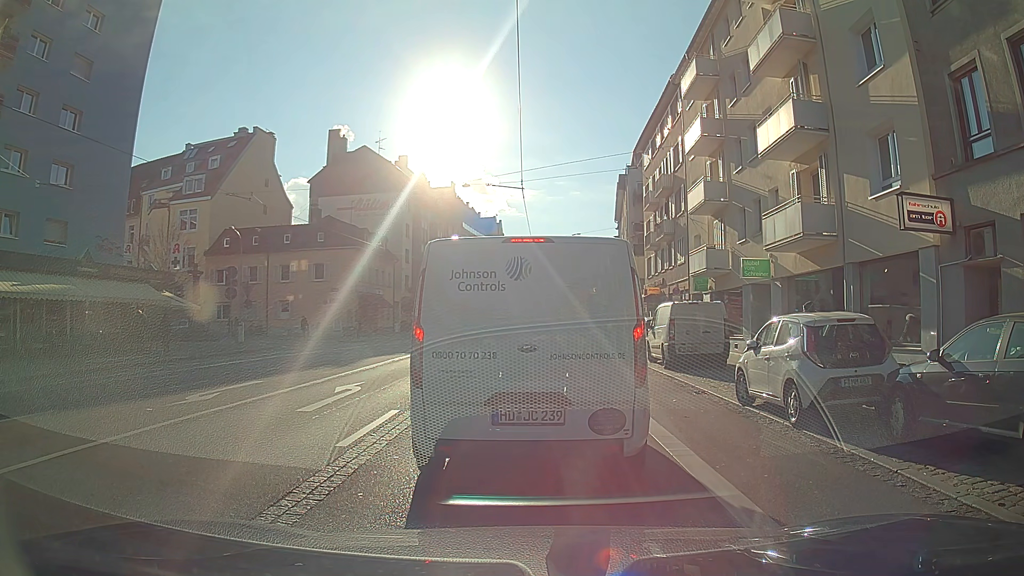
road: primary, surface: asphalt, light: Day
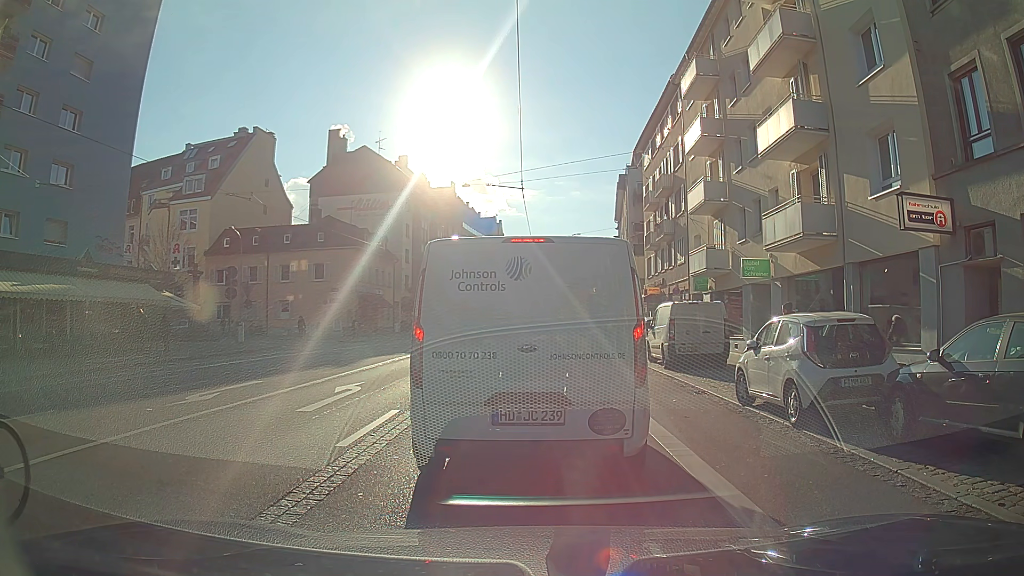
(0.0, 0.0) m; 0°
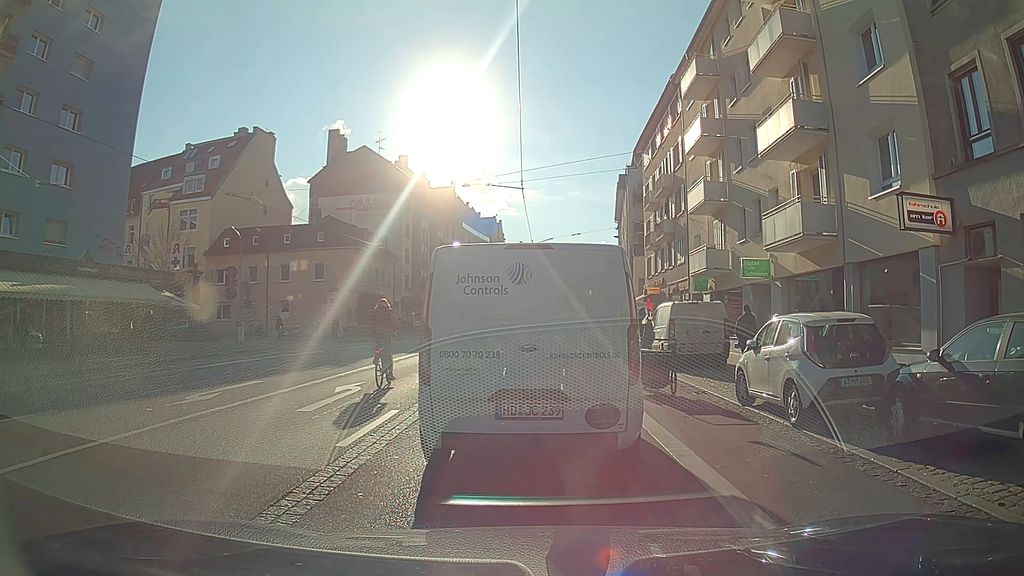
(0.0, 0.0) m; 0°
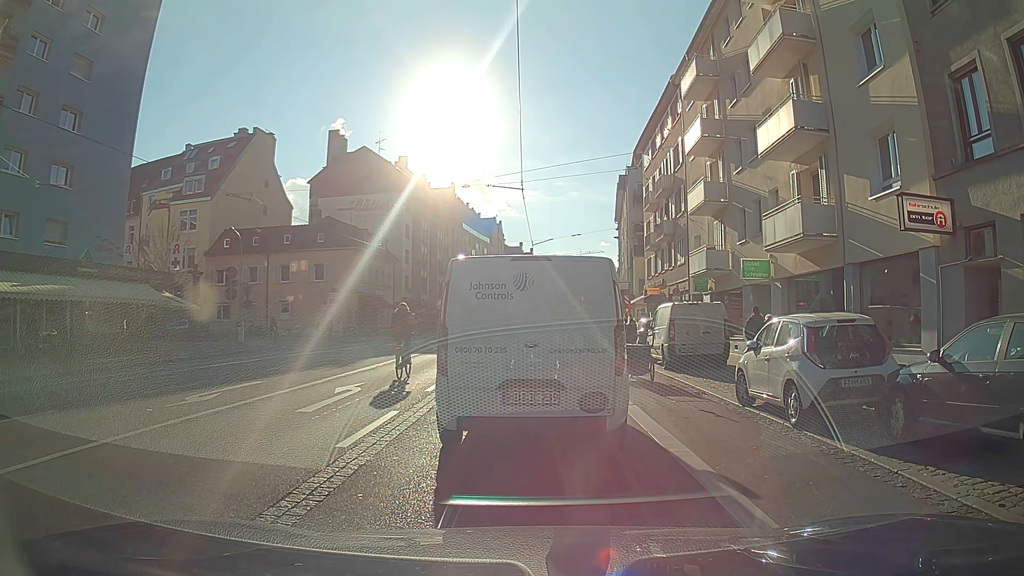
(0.0, 0.0) m; 0°
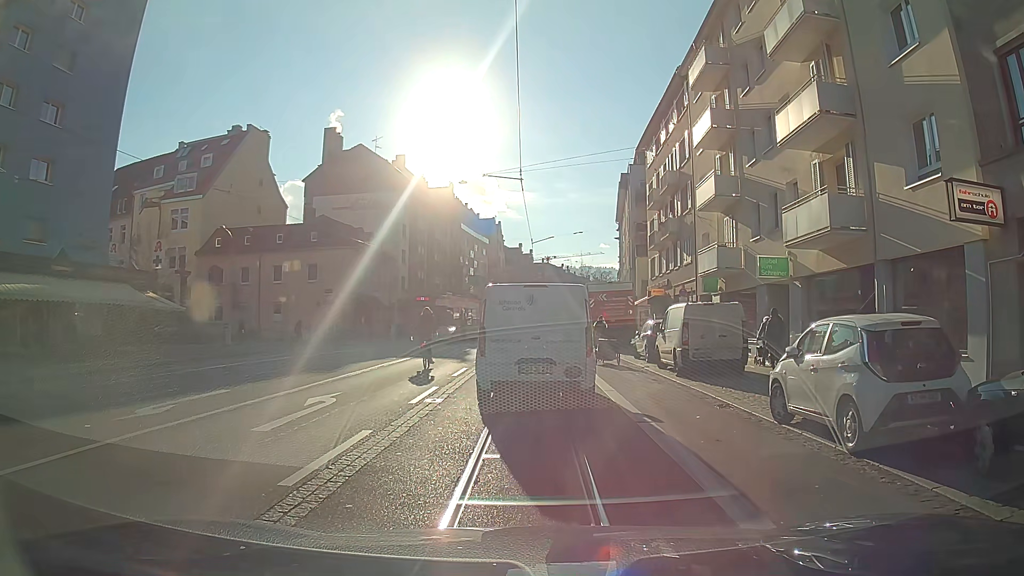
(0.0, +1.8) m; 0°
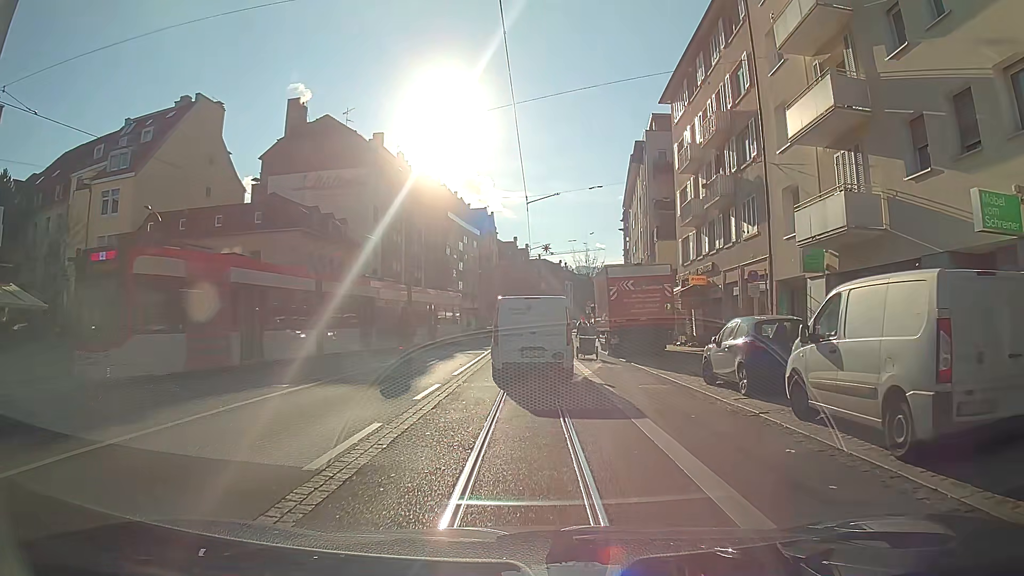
(0.0, +11.7) m; 0°
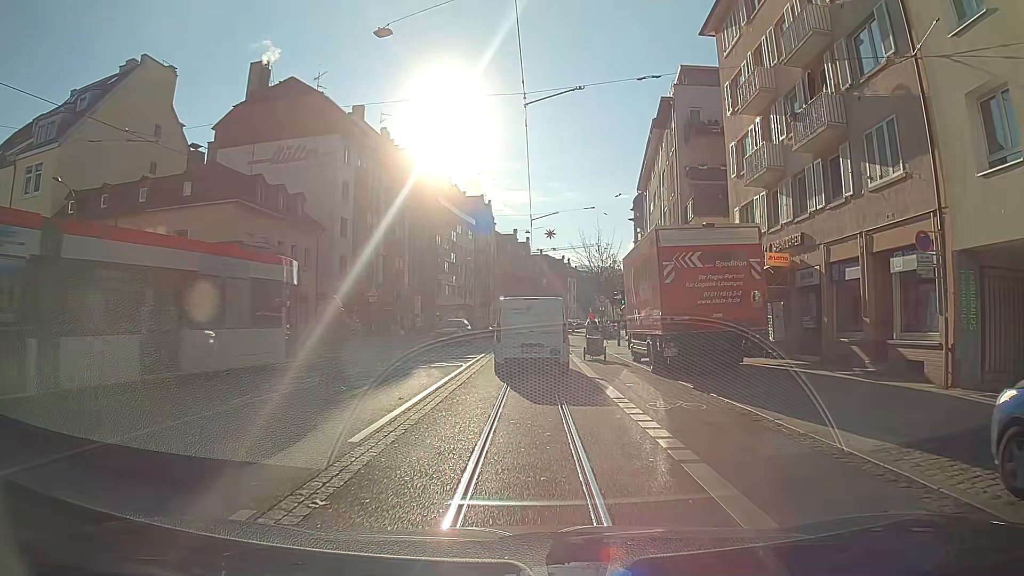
(-0.1, +10.6) m; 0°
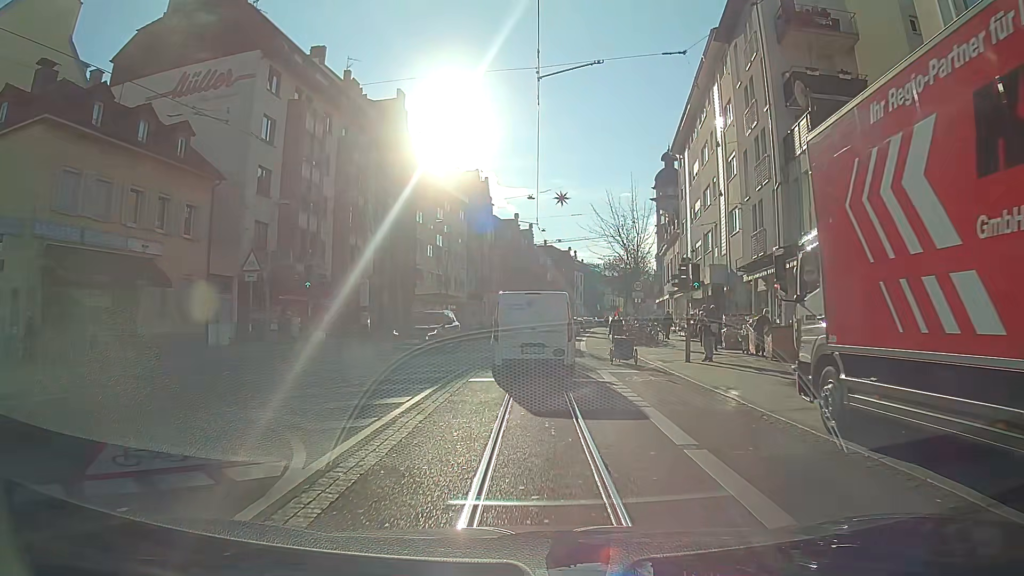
(-0.2, +16.1) m; -1°
(0, +10) (0, +20) (+1, +30) (+1, +40) (+2, +50) (+3, +60) (+4, +70) (+6, +80) (+7, +90) (+8, +100) m
